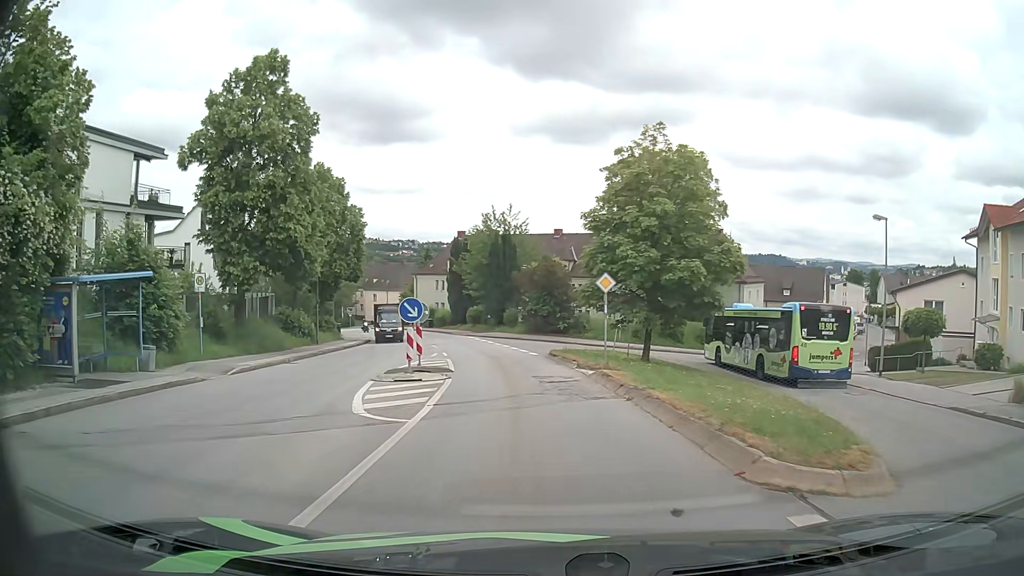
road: residential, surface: asphalt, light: Day
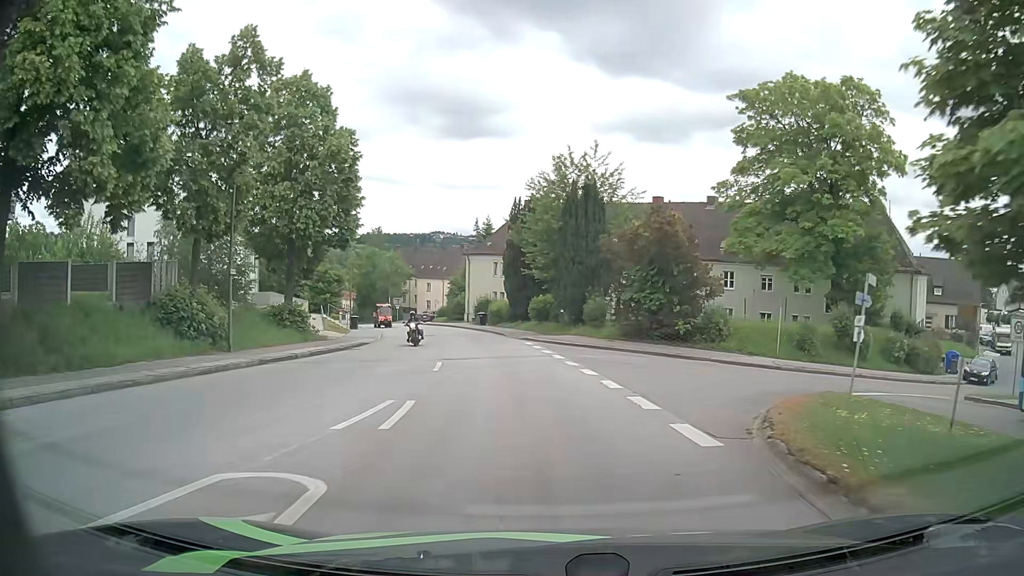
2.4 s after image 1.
(-1.1, +21.0) m; -6°
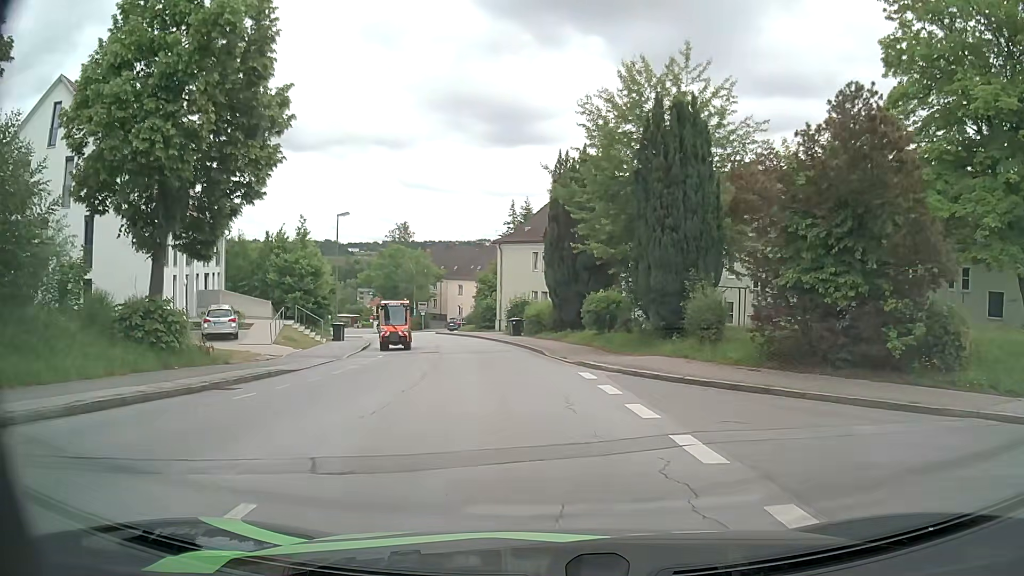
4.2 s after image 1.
(-0.6, +15.5) m; -4°
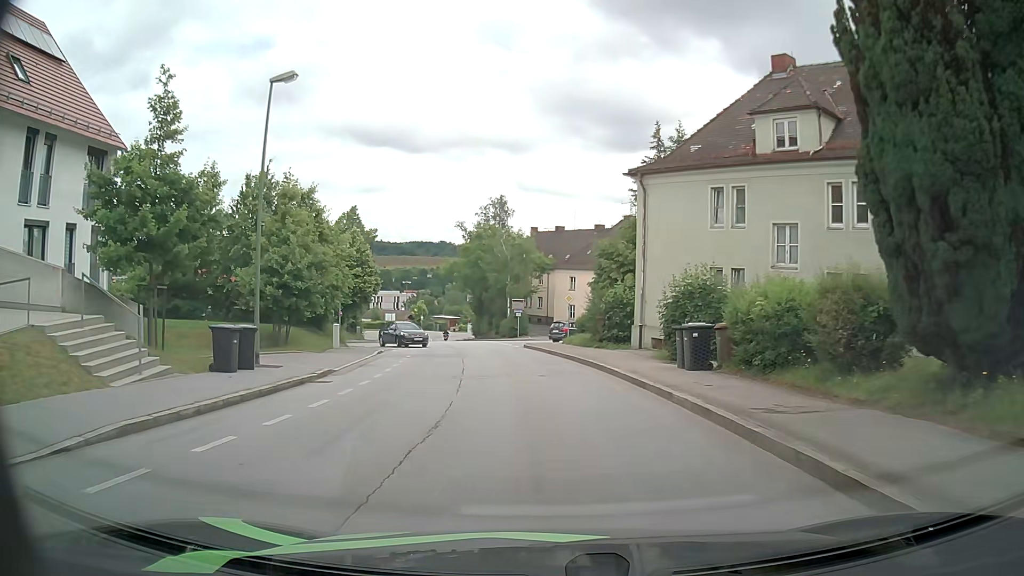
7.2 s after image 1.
(-2.4, +25.4) m; -10°
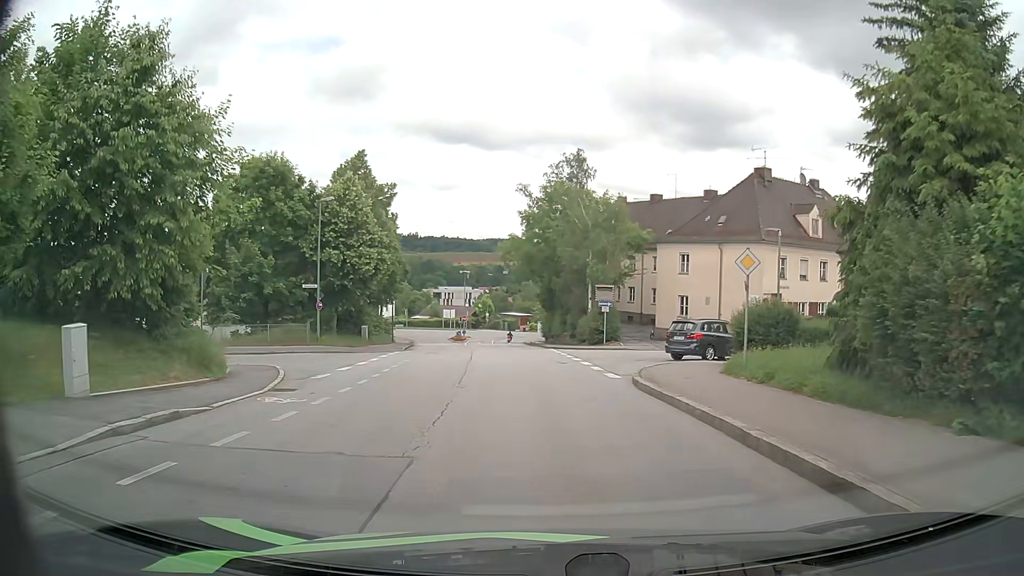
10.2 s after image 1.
(-1.1, +21.6) m; -6°
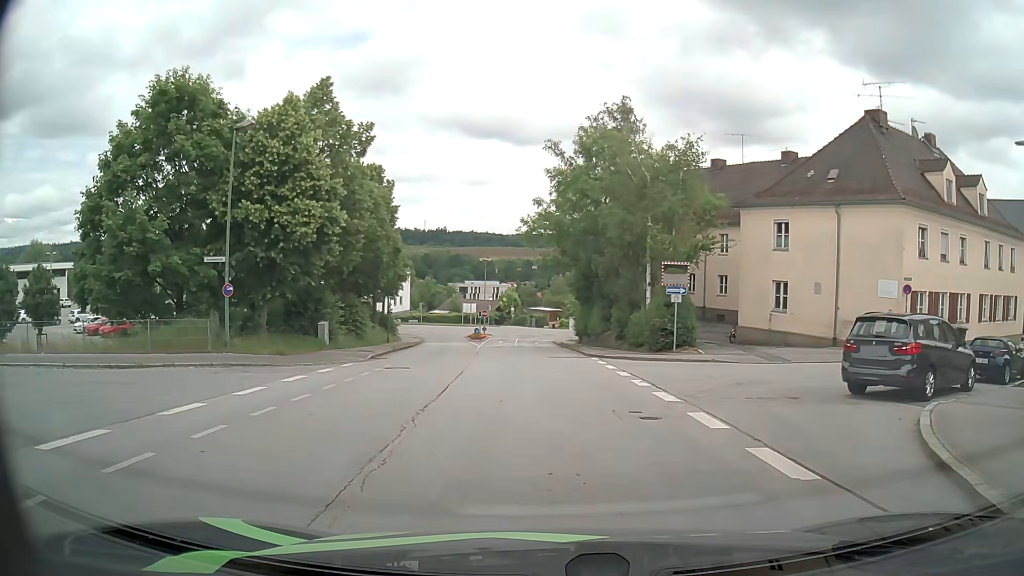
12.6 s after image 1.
(-0.4, +13.6) m; -2°
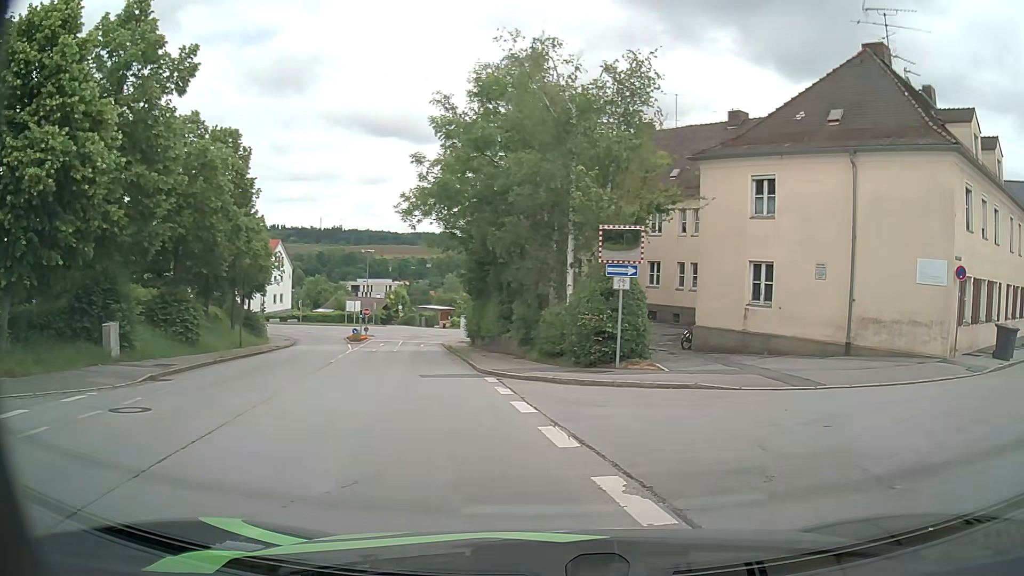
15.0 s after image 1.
(+0.2, +9.9) m; +8°
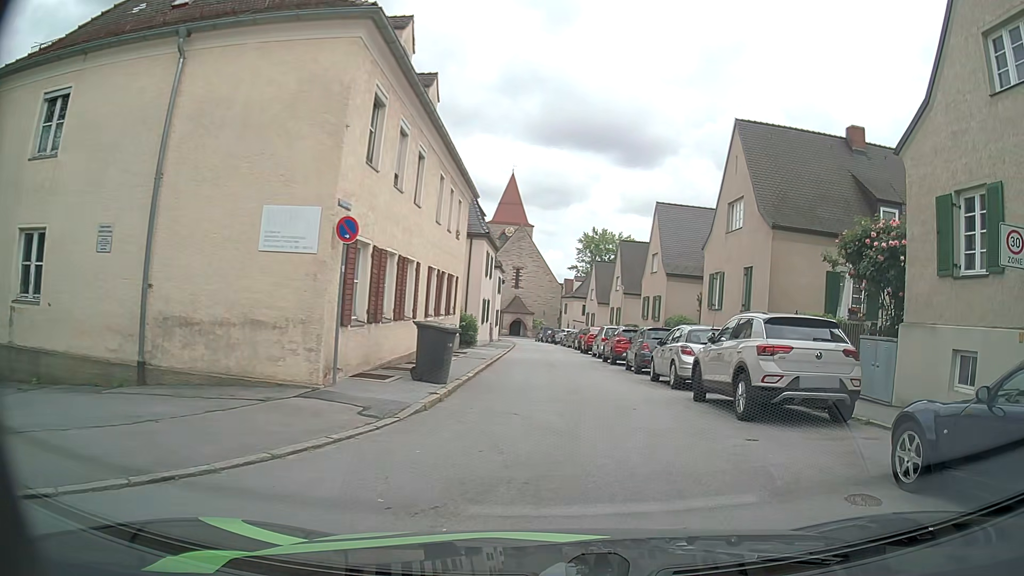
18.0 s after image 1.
(+4.1, +8.1) m; +53°
(0, +10) (+1, +20) (0, +30) (0, +40) (0, +50) (-1, +60) (-1, +70) (-2, +80) (-3, +90) (-3, +100) m
